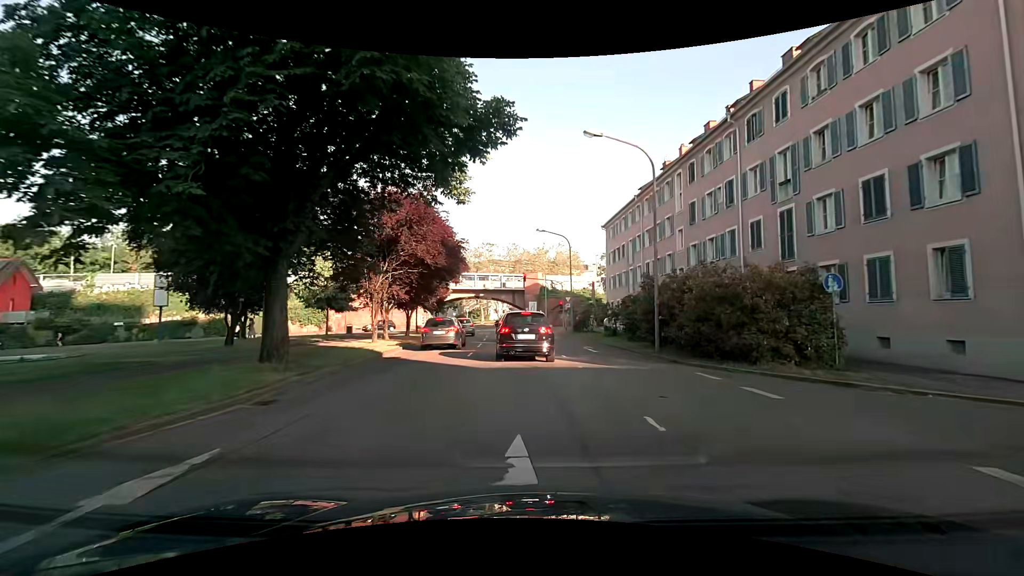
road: primary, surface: asphalt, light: Day
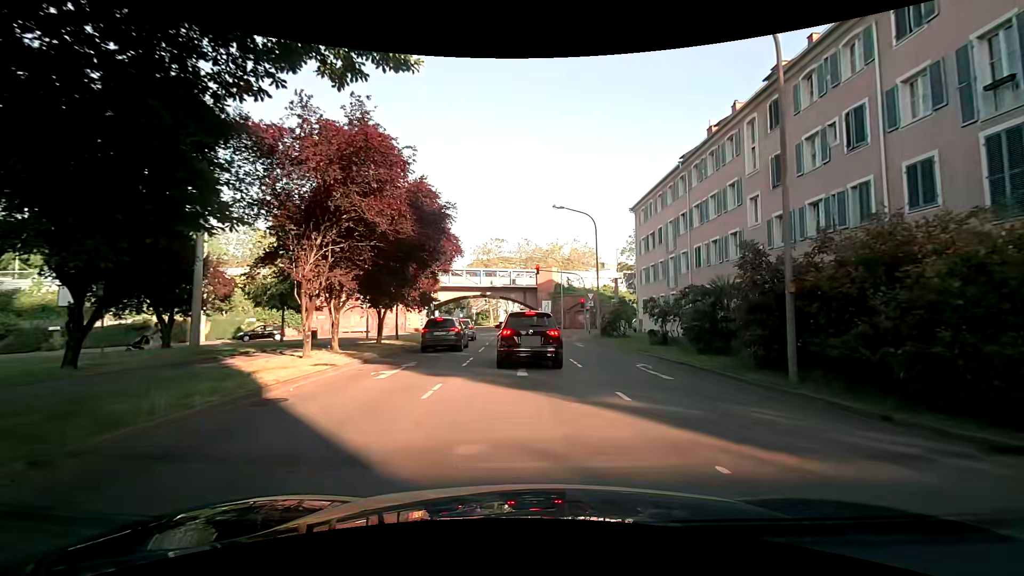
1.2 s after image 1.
(-0.2, +9.4) m; -1°
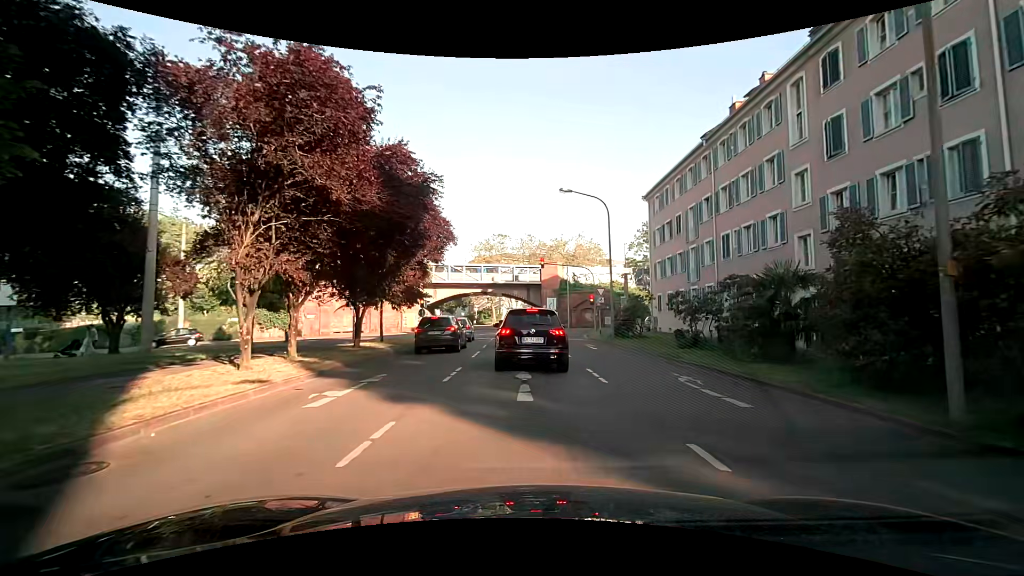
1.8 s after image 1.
(0.0, +3.9) m; -1°
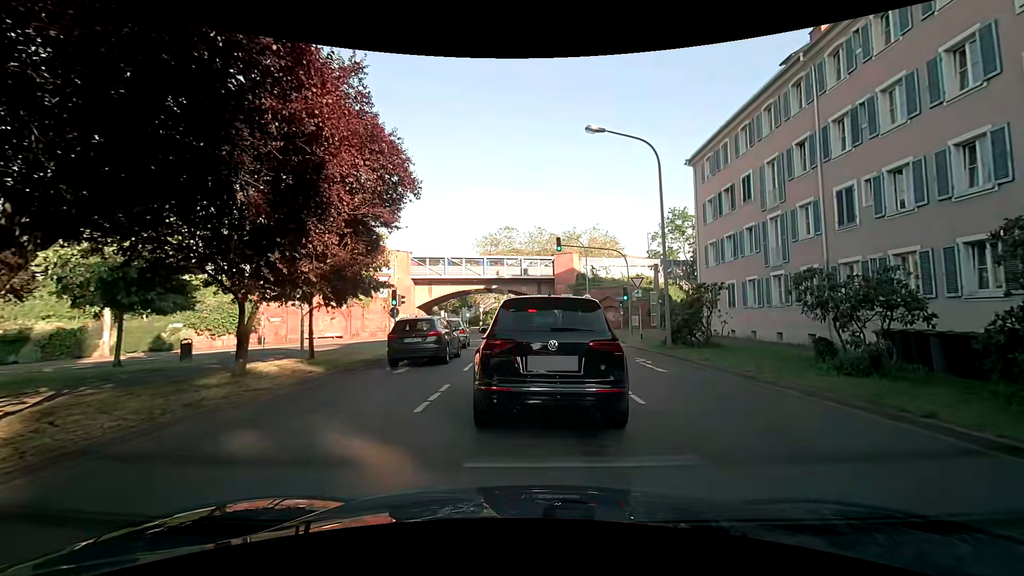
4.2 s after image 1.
(+0.2, +9.3) m; +2°
